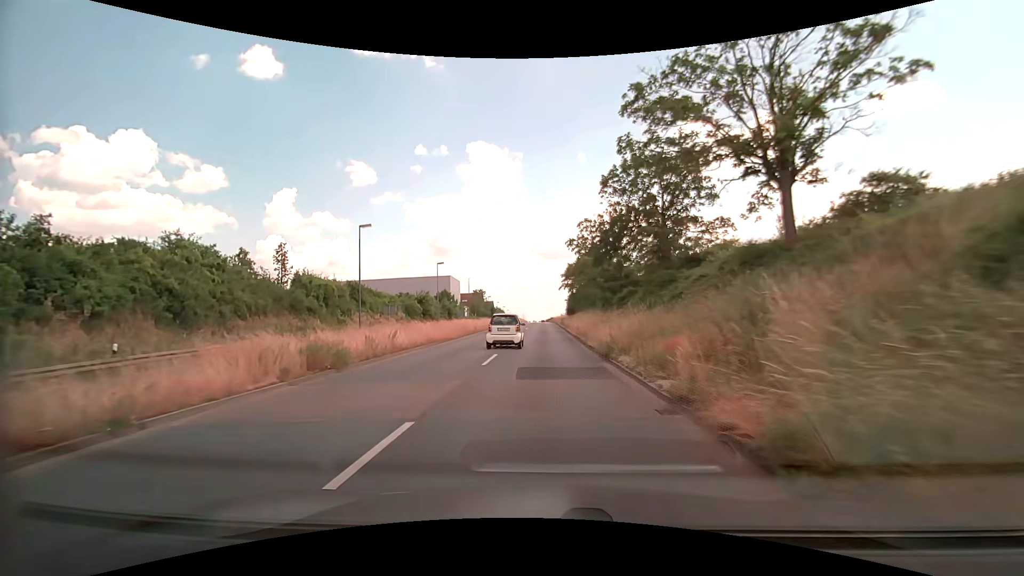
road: primary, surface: asphalt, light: Day
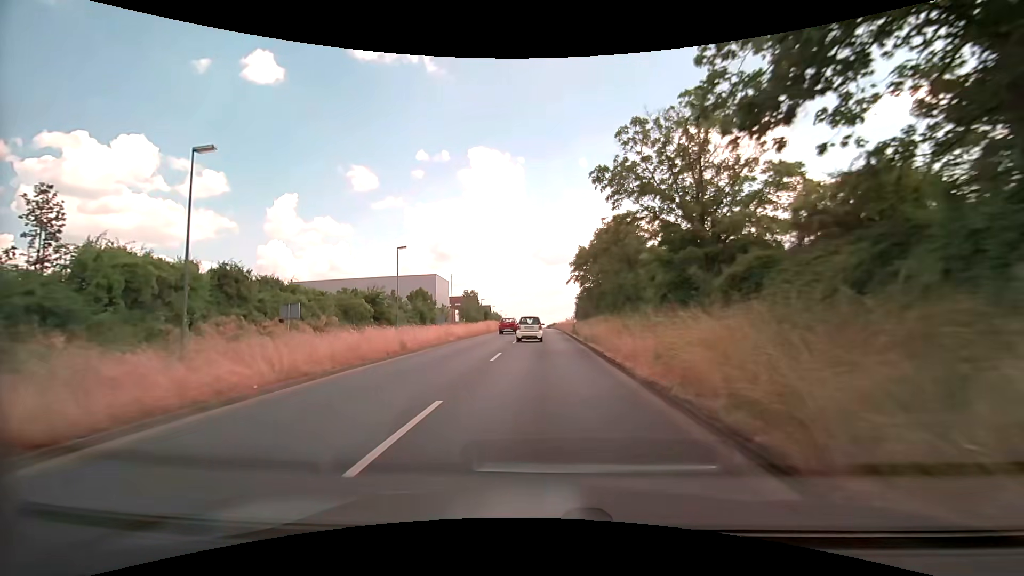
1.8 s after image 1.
(-0.3, +22.2) m; 0°
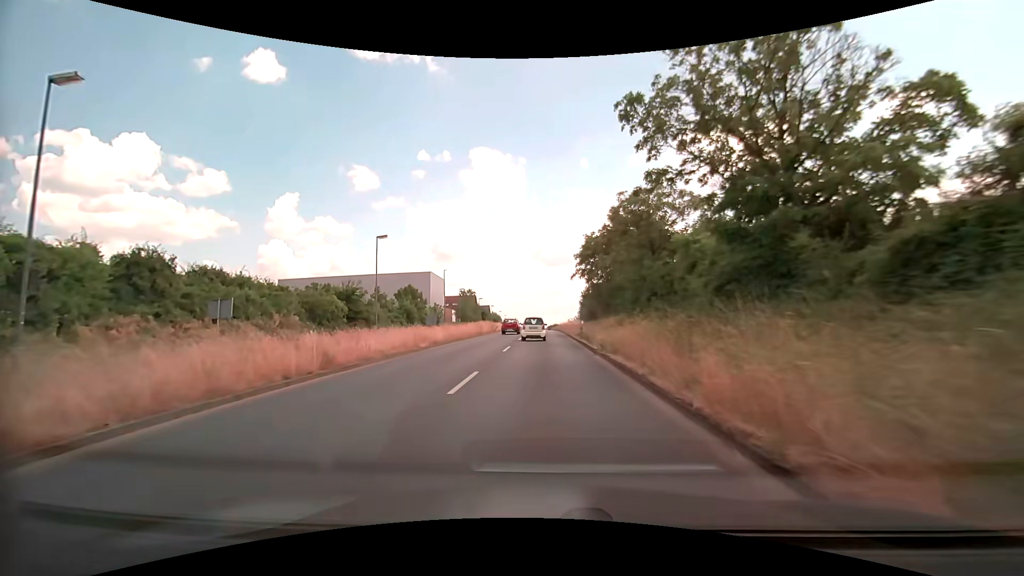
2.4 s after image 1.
(-0.1, +7.3) m; -1°
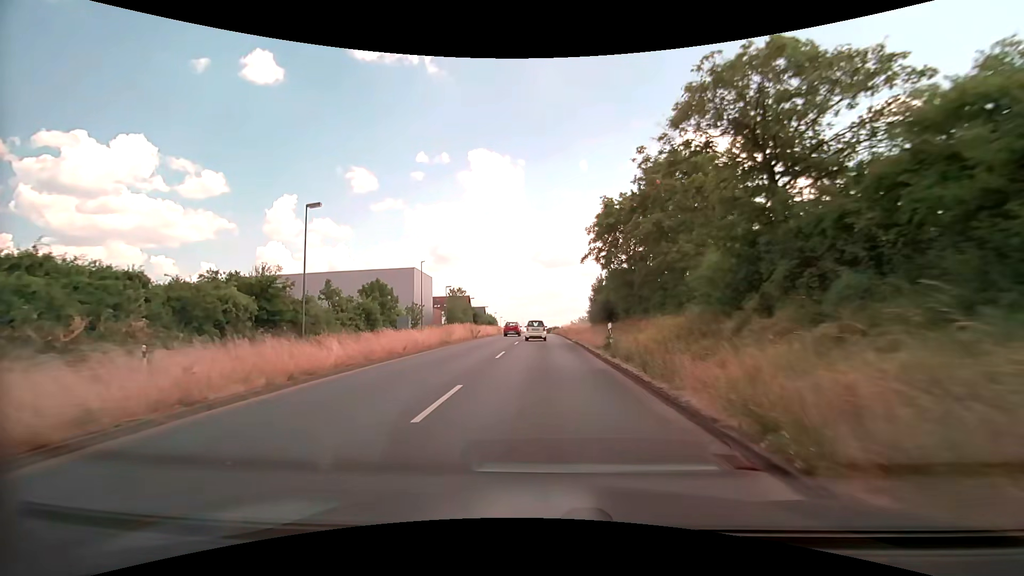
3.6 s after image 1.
(0.0, +14.5) m; 0°
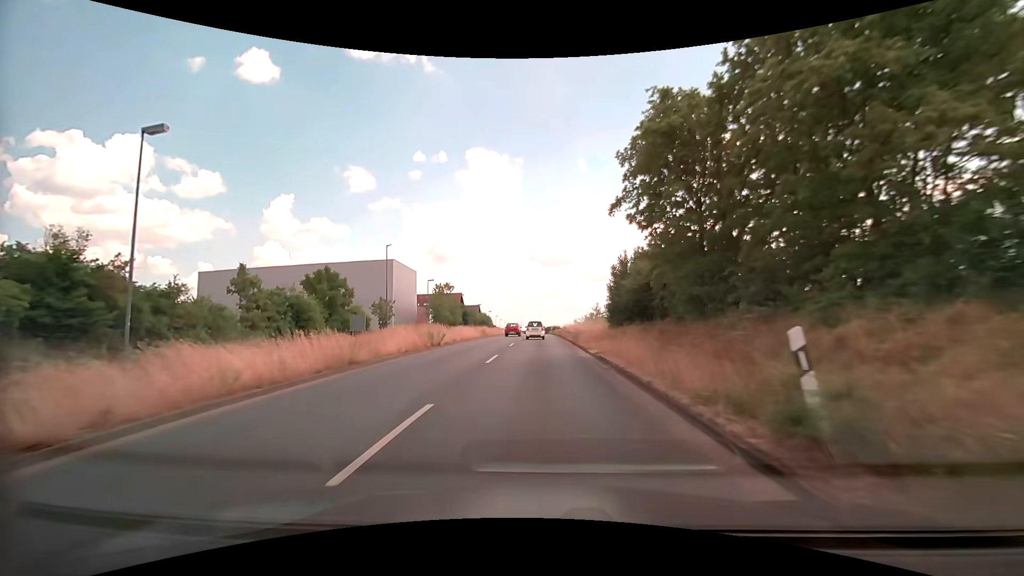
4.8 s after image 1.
(+0.1, +14.3) m; 0°
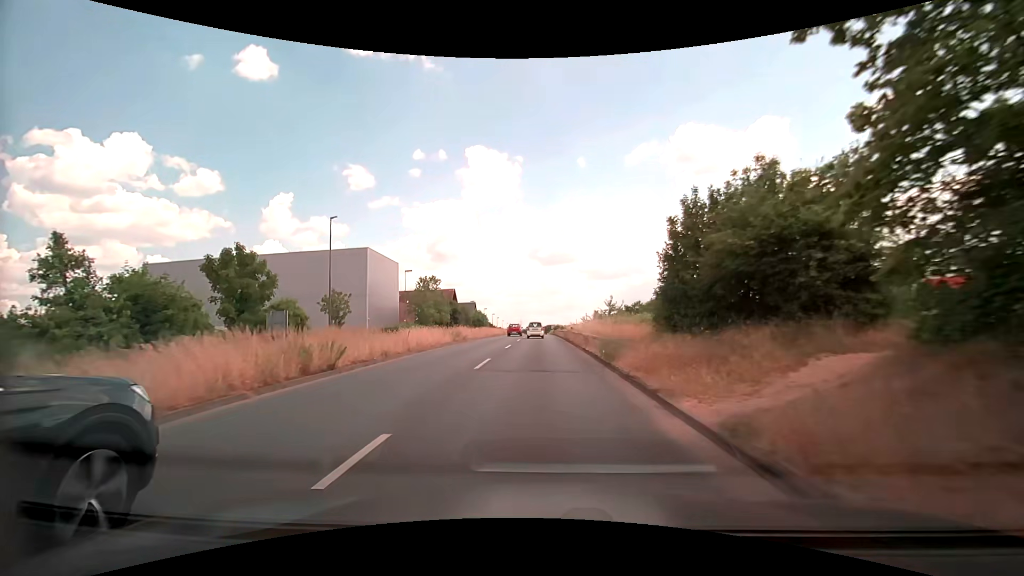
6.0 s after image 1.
(+0.1, +14.2) m; +1°
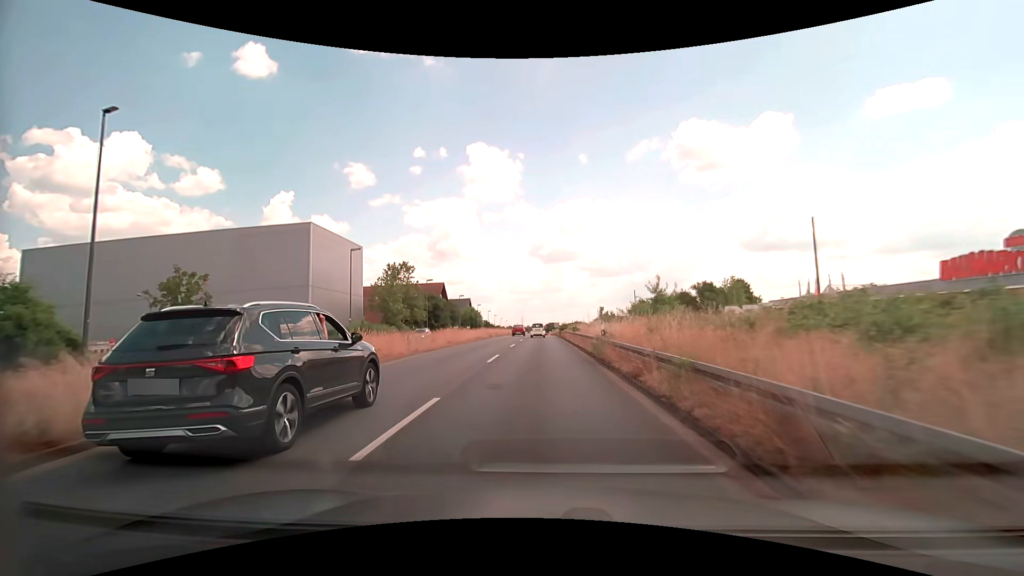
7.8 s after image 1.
(-0.2, +21.0) m; -1°
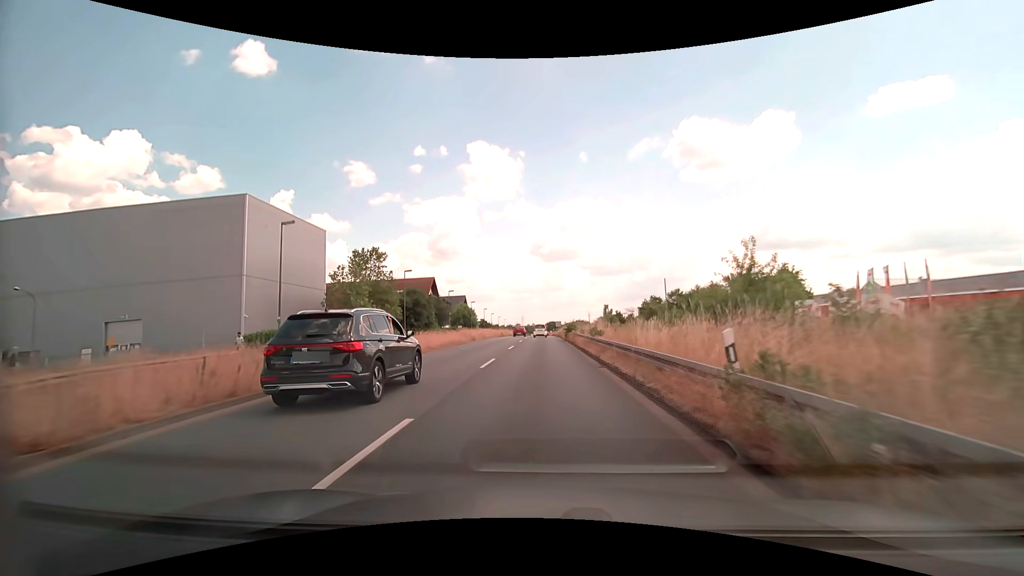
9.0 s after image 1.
(0.0, +14.0) m; 0°
(0, +10) (0, +20) (0, +30) (0, +40) (0, +50) (0, +60) (0, +70) (0, +80) (0, +90) (0, +100) m
